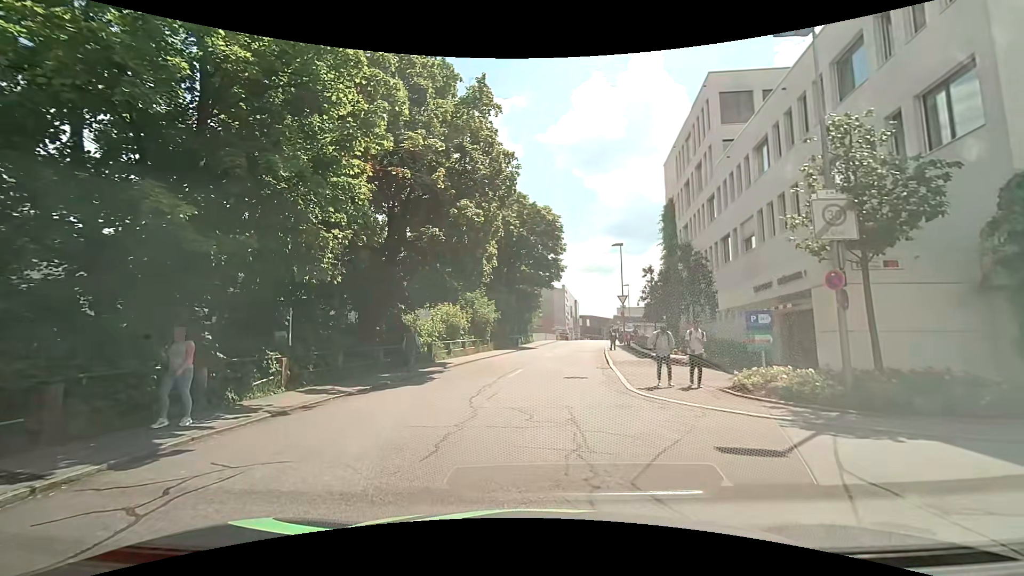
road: residential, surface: asphalt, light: Day
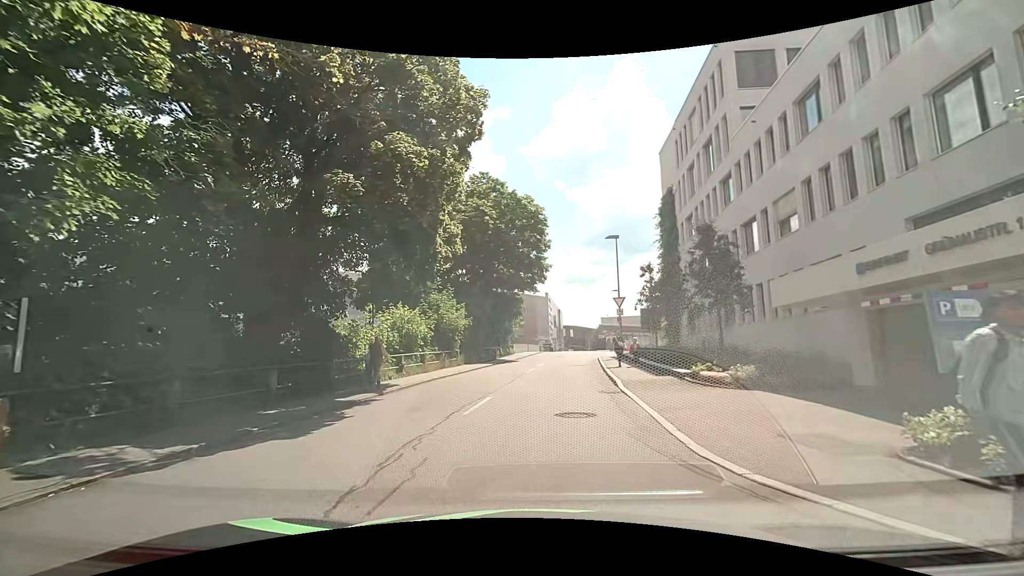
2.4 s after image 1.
(+0.2, +6.8) m; +3°
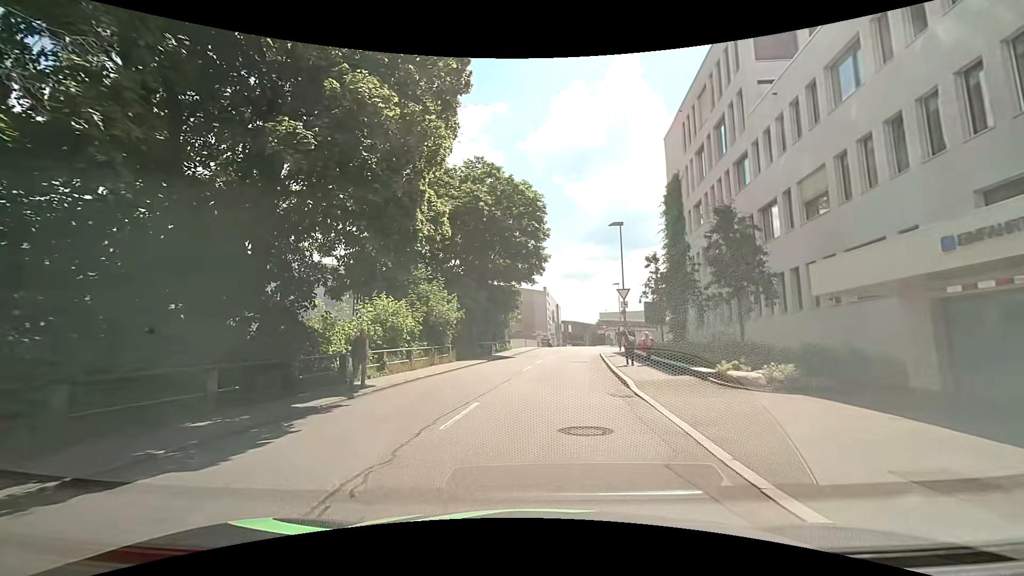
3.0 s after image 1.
(0.0, +2.3) m; 0°
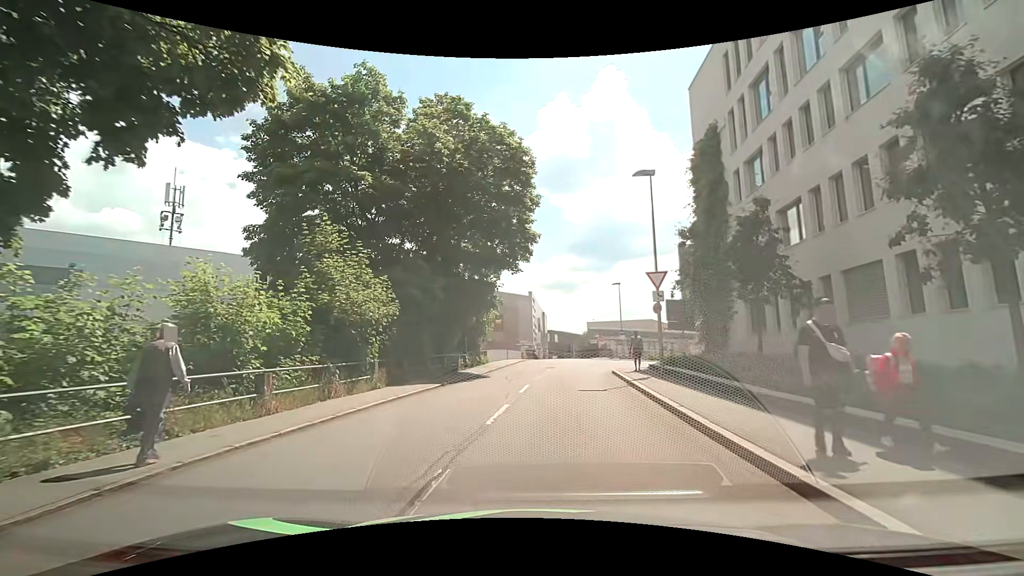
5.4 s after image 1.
(+0.2, +11.2) m; +2°
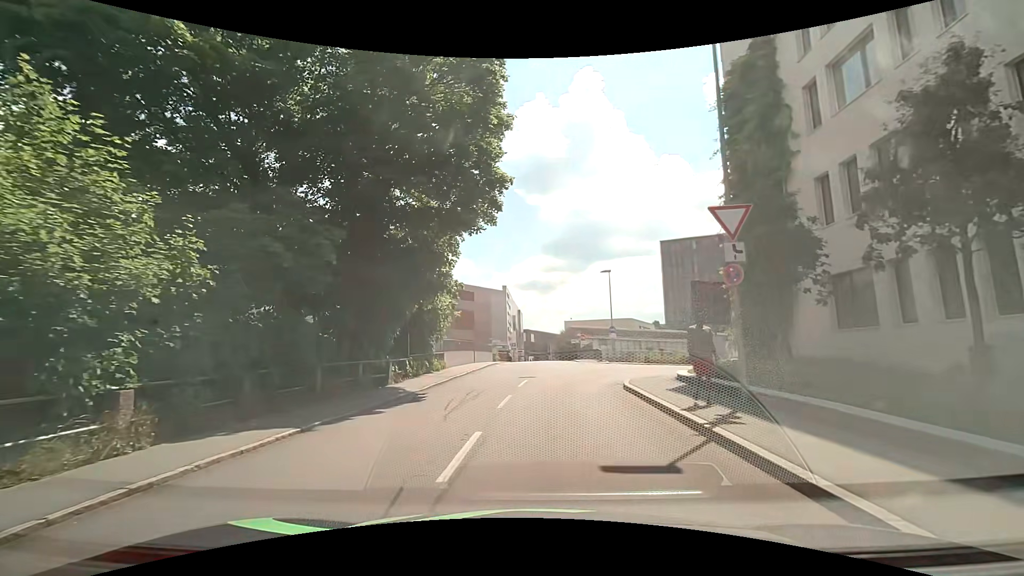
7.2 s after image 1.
(+0.3, +9.4) m; +2°
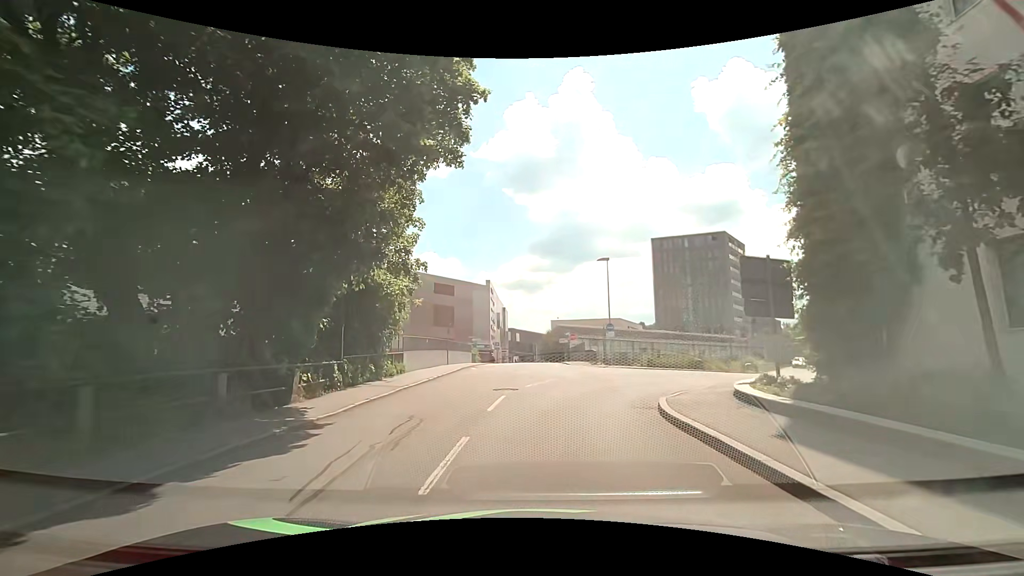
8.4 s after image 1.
(+0.1, +6.5) m; 0°
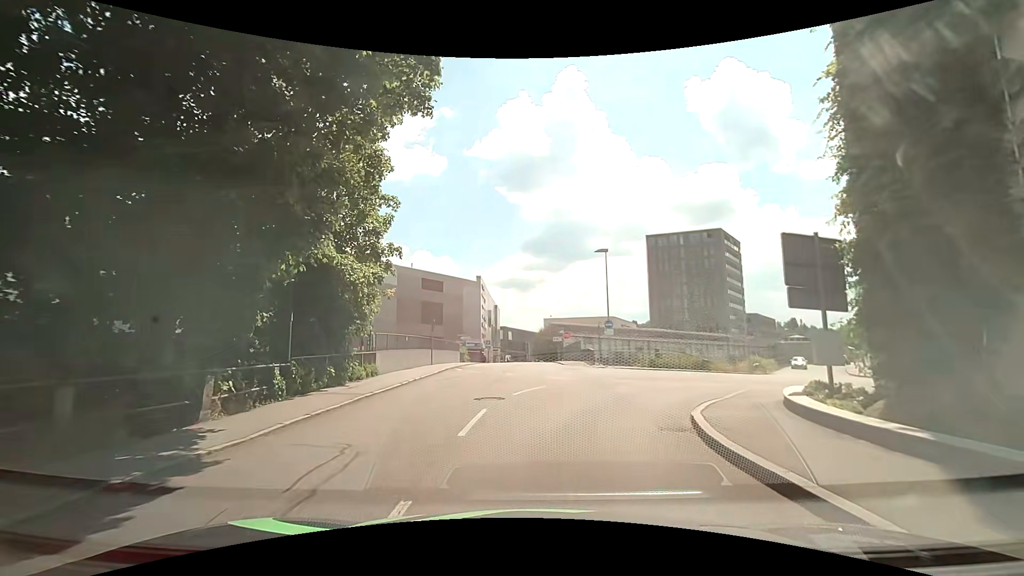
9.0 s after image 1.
(0.0, +3.0) m; 0°
